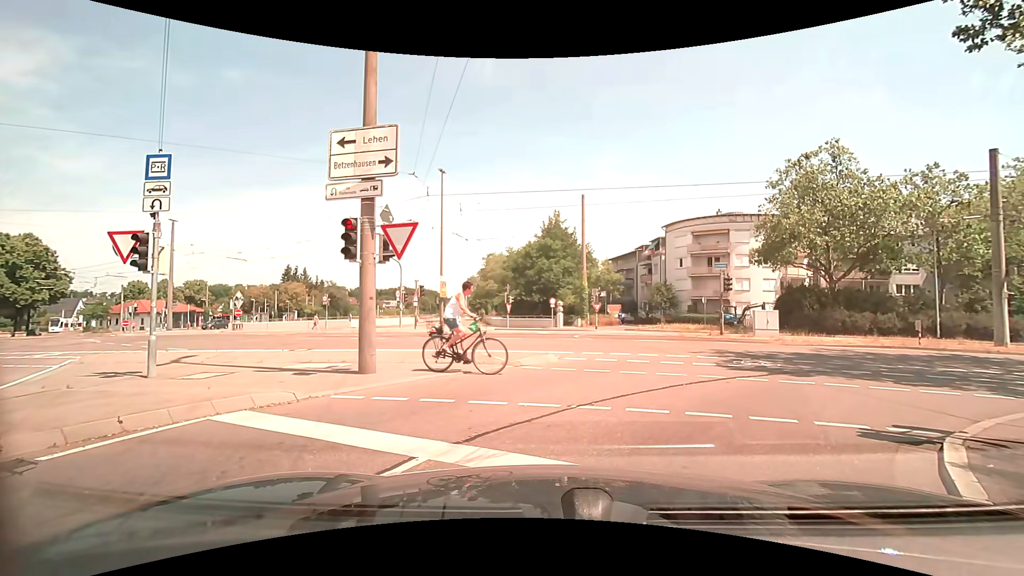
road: tertiary_link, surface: asphalt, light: Day
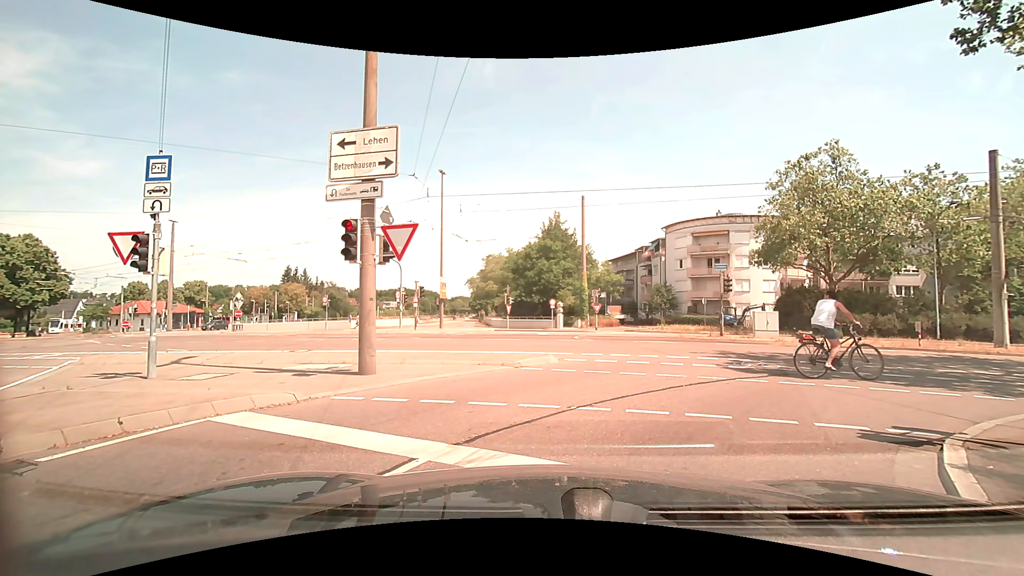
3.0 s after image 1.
(0.0, +0.1) m; 0°
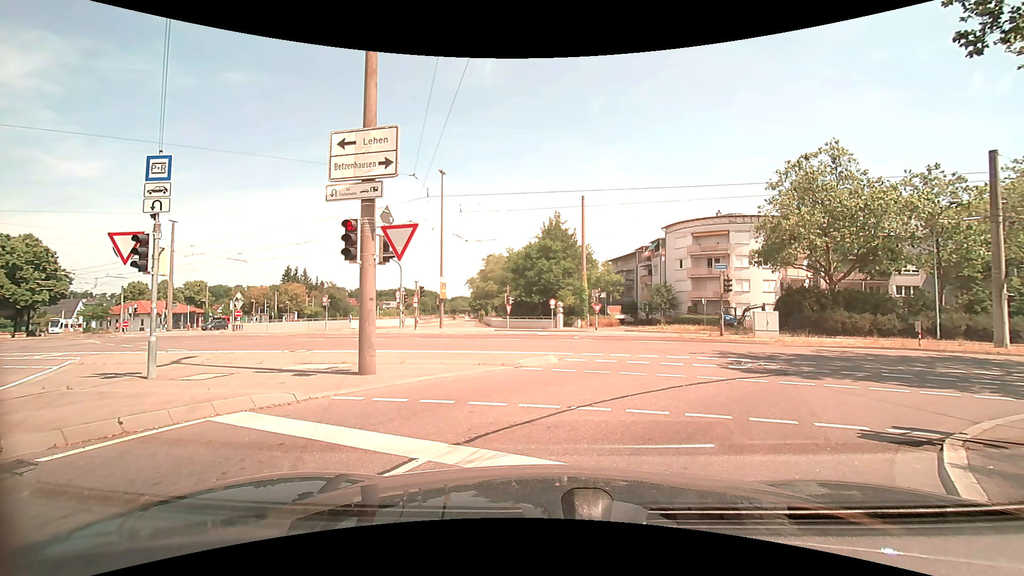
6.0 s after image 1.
(0.0, 0.0) m; 0°
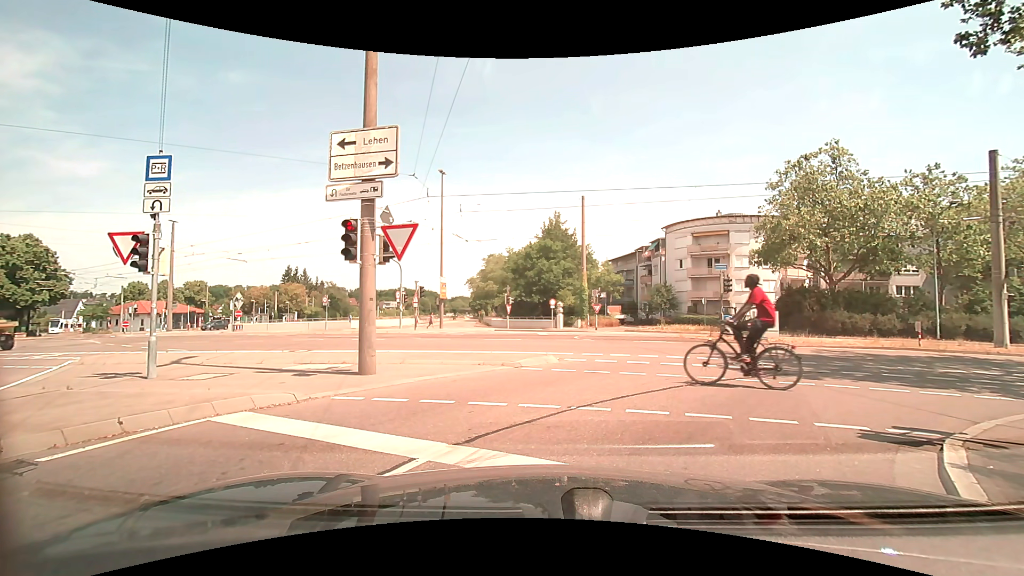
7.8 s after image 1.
(0.0, 0.0) m; 0°
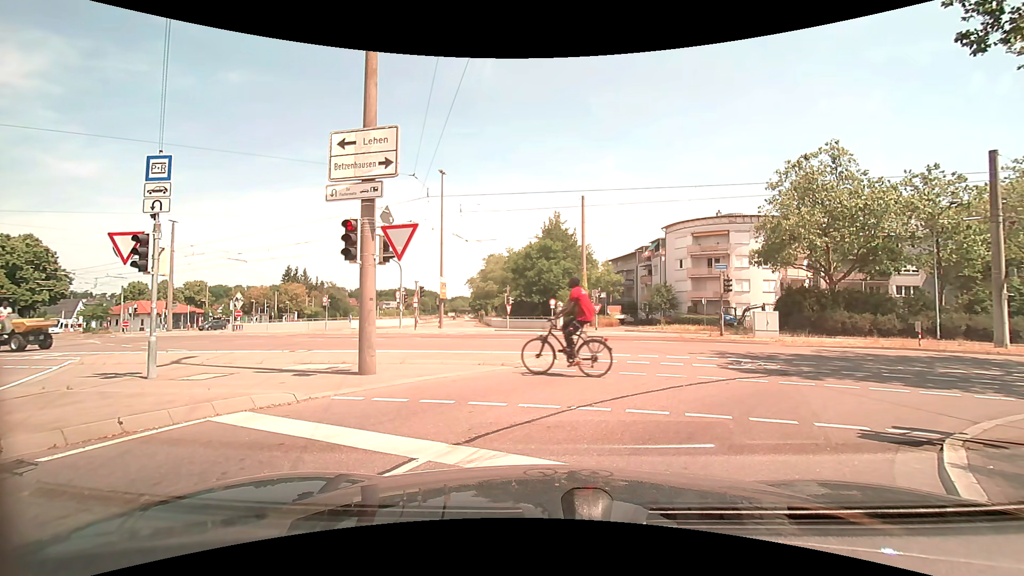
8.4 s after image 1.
(0.0, 0.0) m; 0°
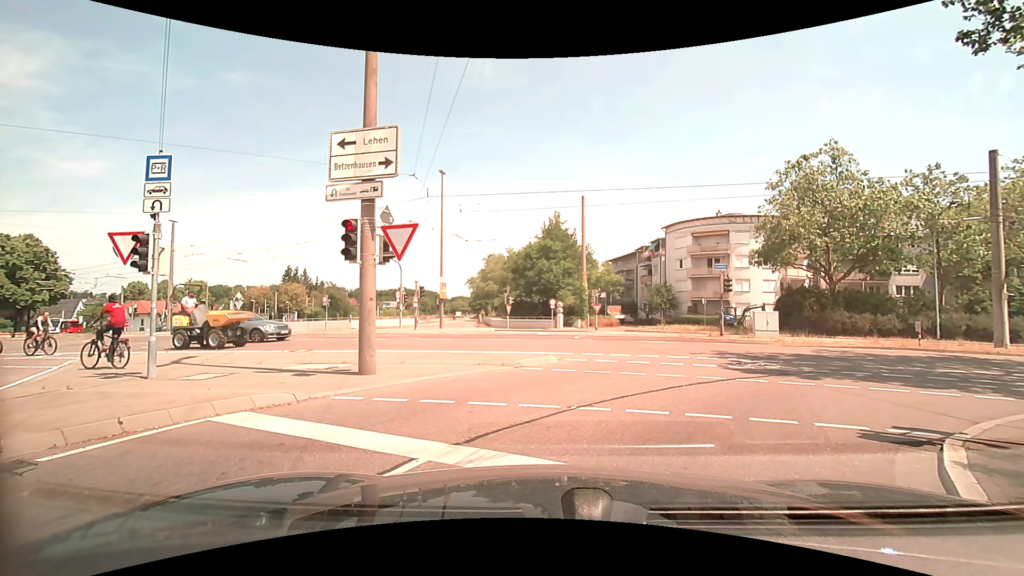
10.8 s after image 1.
(0.0, 0.0) m; 0°
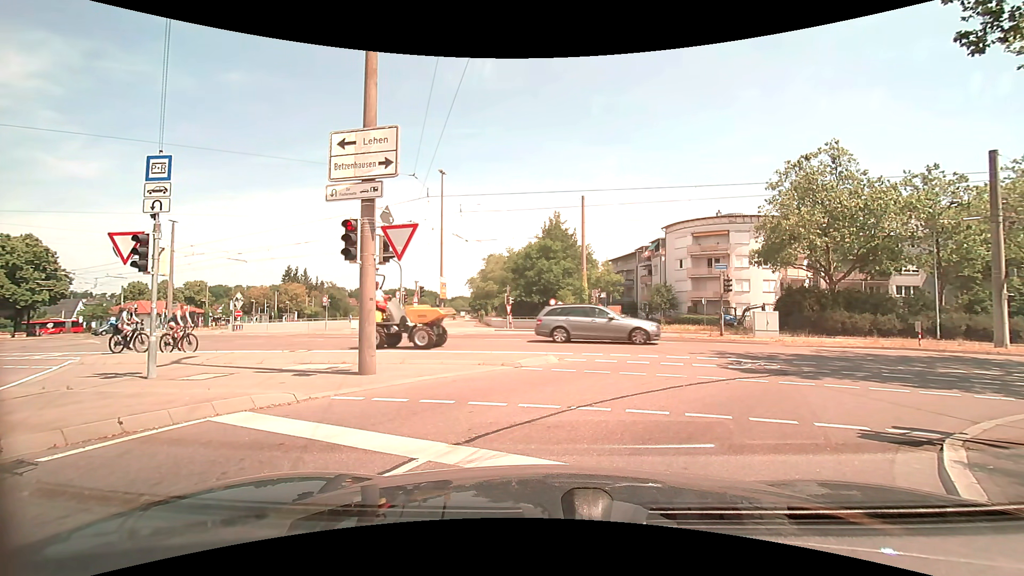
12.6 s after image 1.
(0.0, 0.0) m; 0°
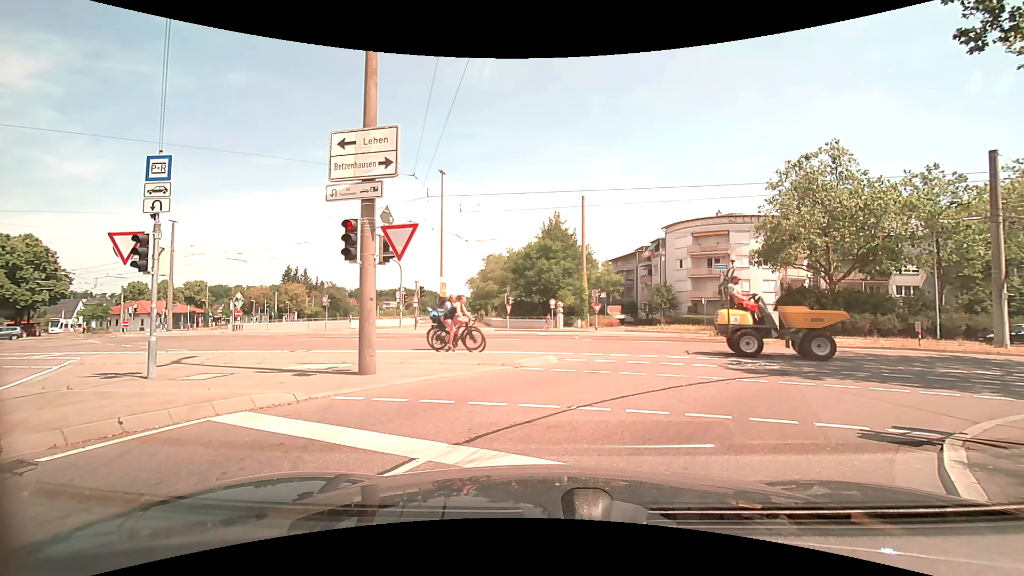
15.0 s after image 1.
(0.0, 0.0) m; 0°
(+2, +10) (+10, +16) (+20, +16) (+30, +14) (+39, +12) (+49, +10) (+59, +9) (+69, +7) (+79, +5) (+89, +3) m
